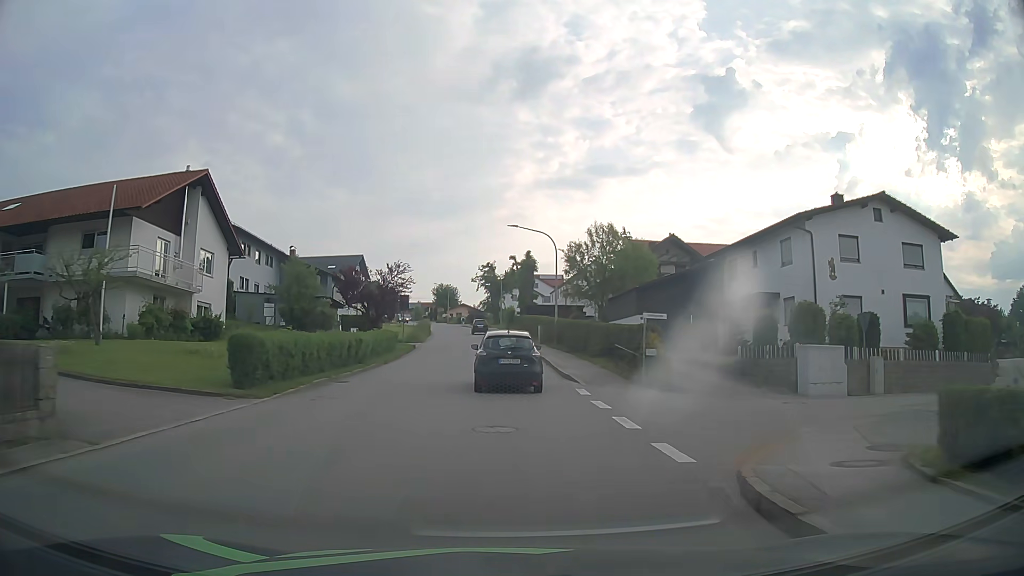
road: tertiary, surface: asphalt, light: Day
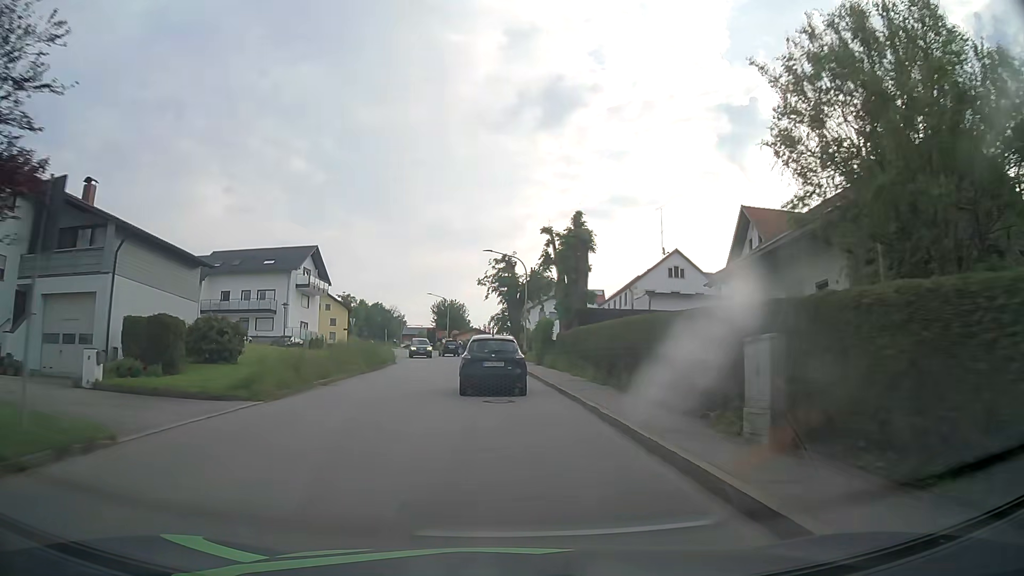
(-0.5, +37.3) m; -2°
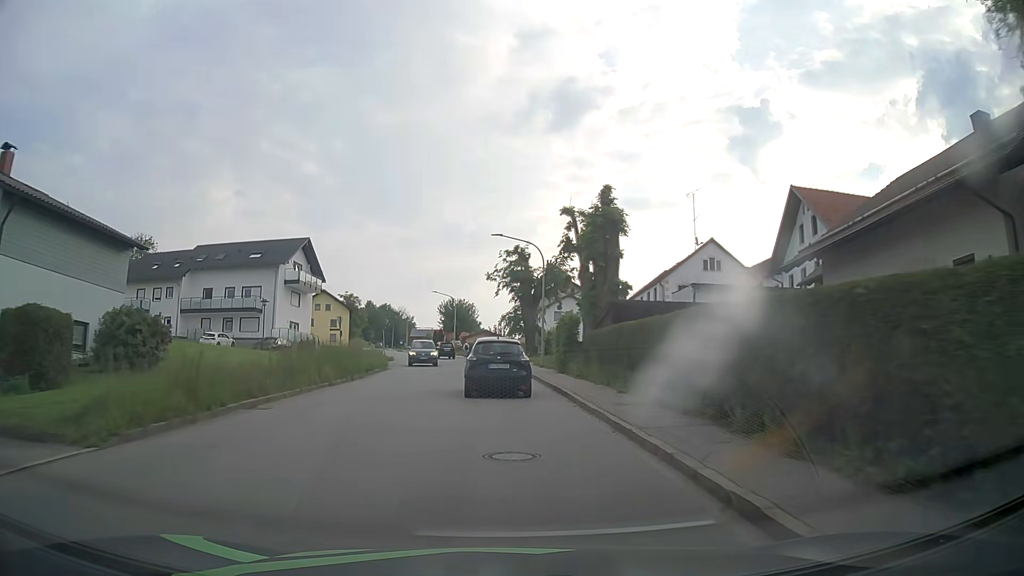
(0.0, +7.4) m; -1°
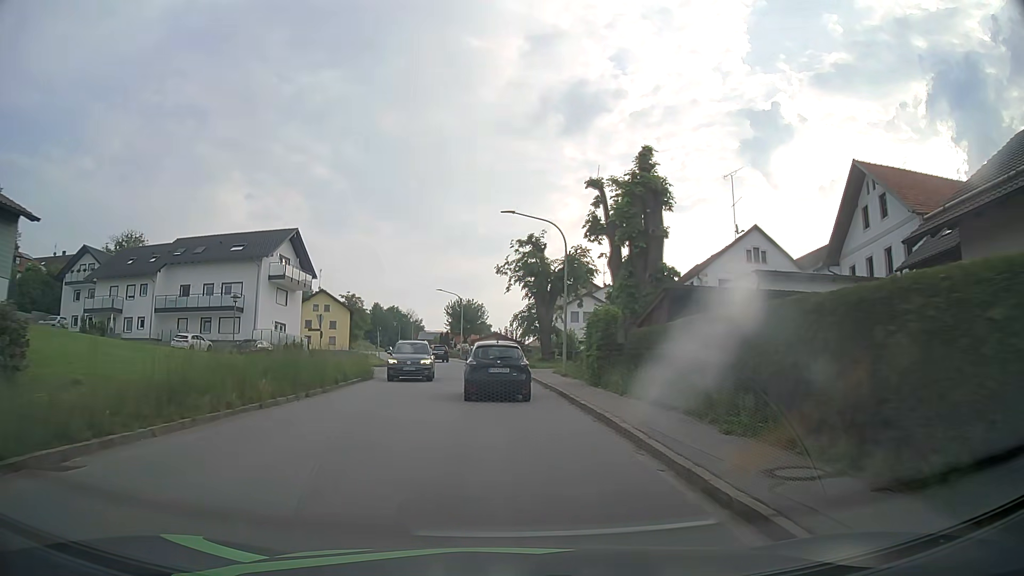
(-0.1, +7.4) m; -2°
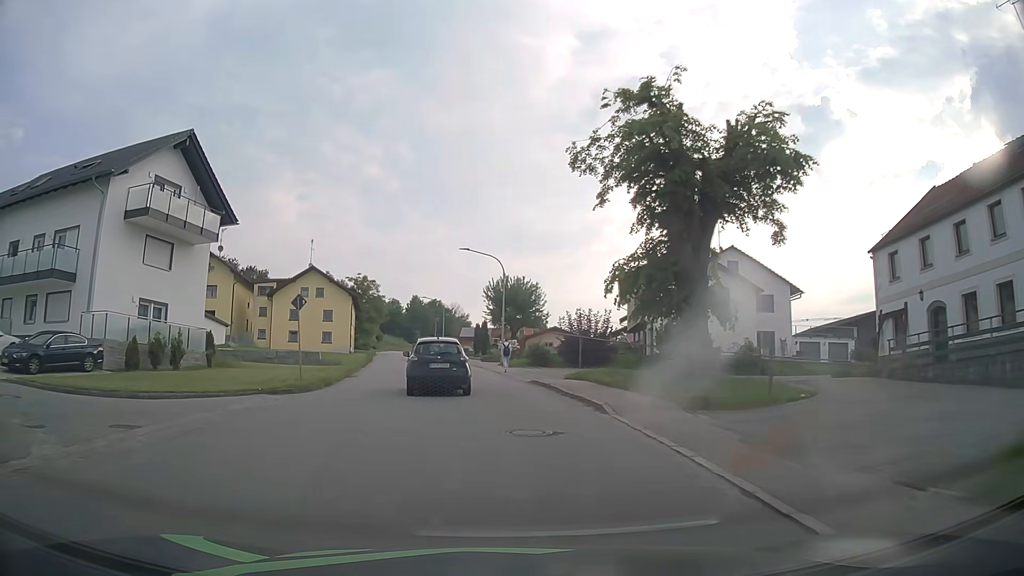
(-0.7, +29.3) m; -4°
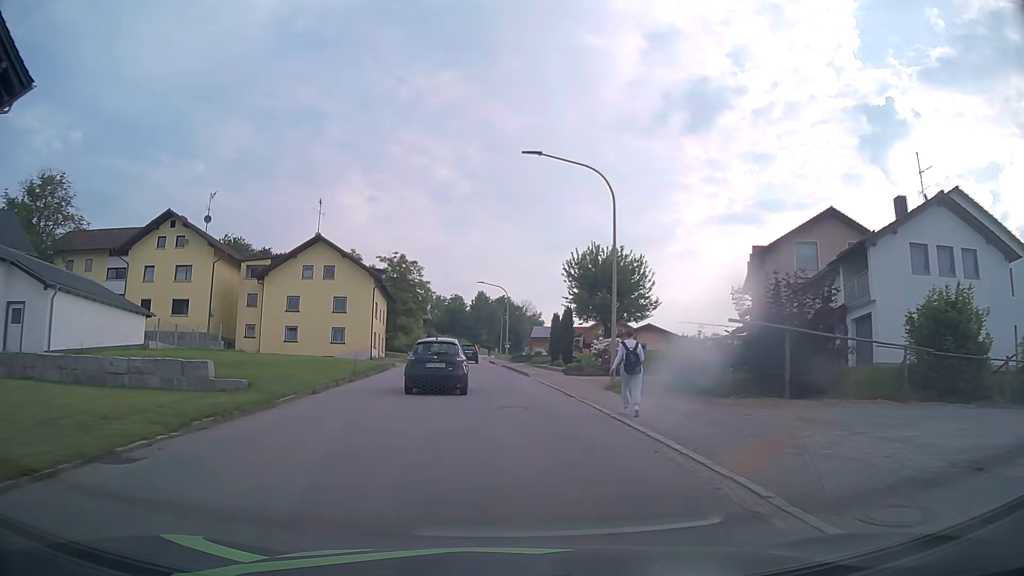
(-1.0, +22.2) m; -6°
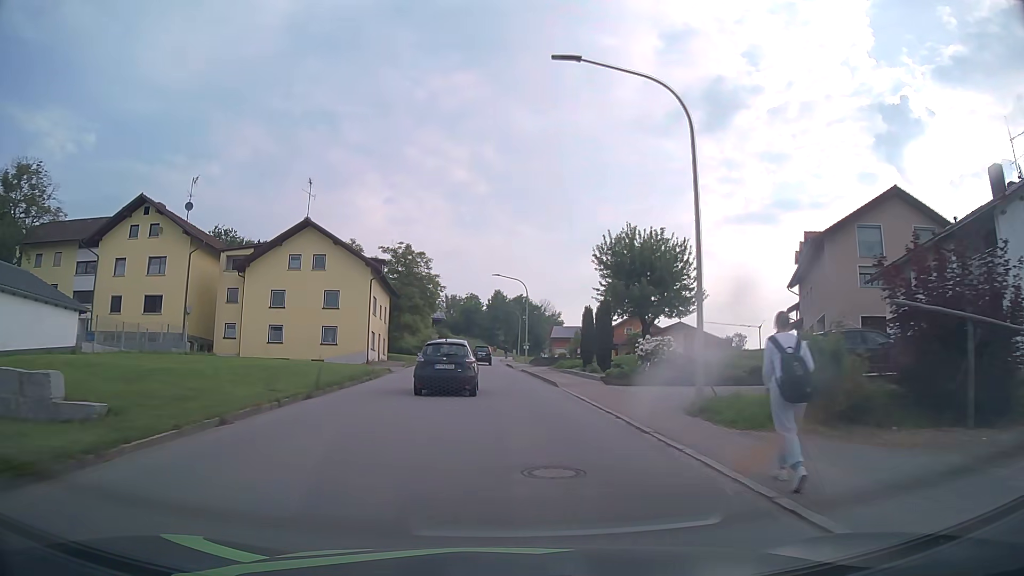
(-0.1, +7.5) m; -2°
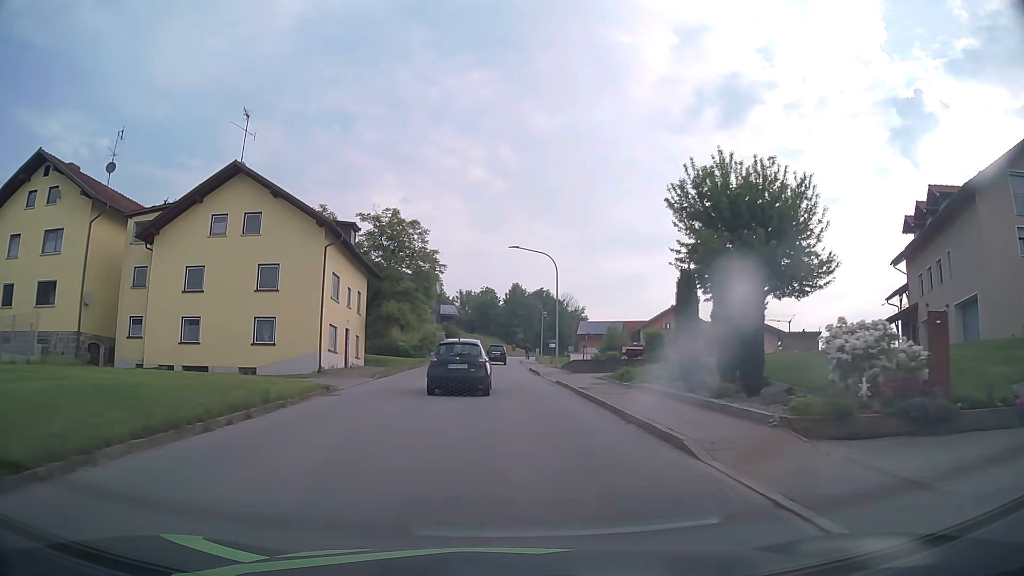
(-0.2, +15.1) m; -1°
(0, +10) (0, +20) (-1, +30) (-1, +40) (-1, +50) (-1, +60) (-1, +70) (0, +80) (+1, +90) (+2, +100) m
